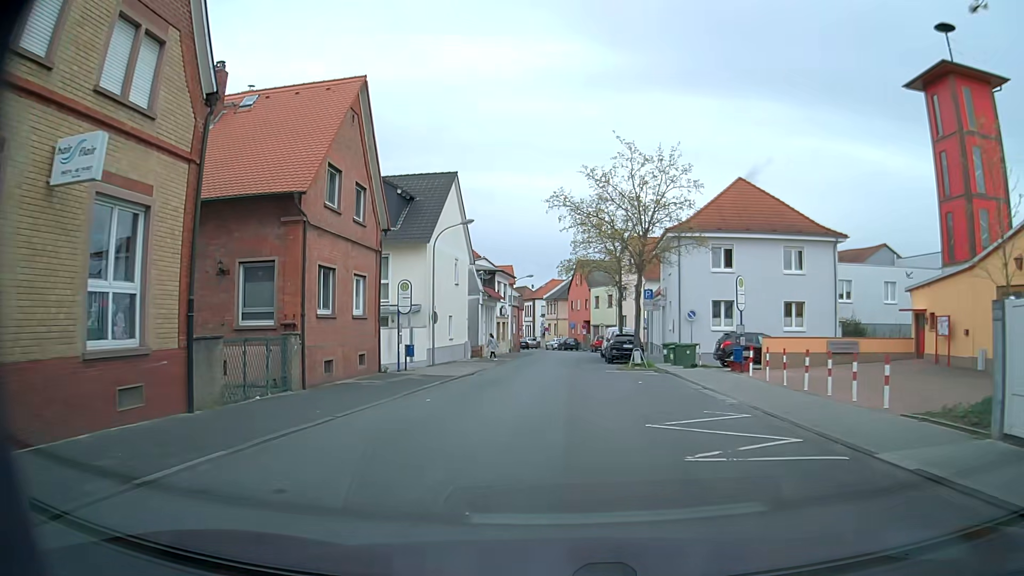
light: Day
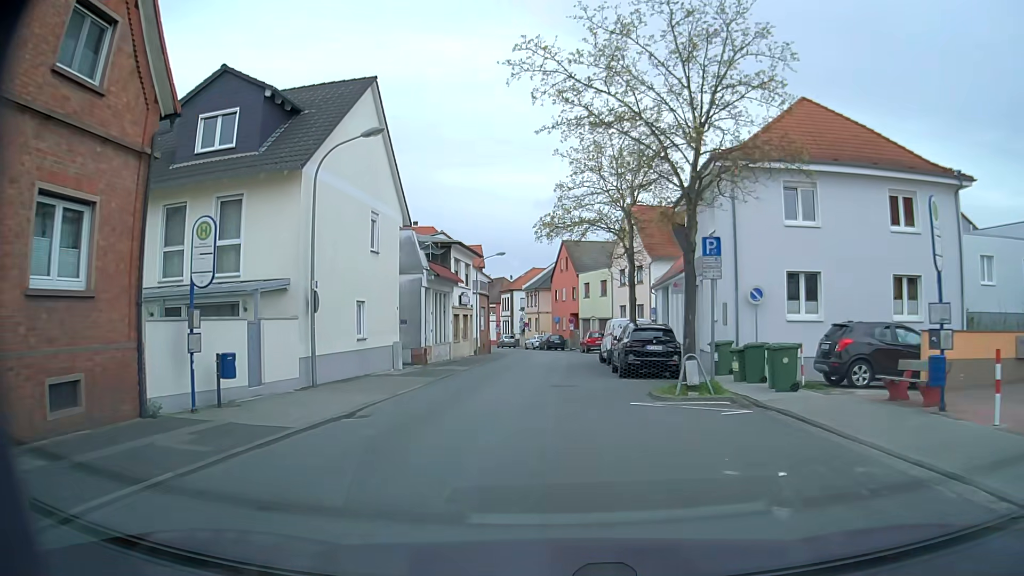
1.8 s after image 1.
(+0.2, +14.3) m; +1°
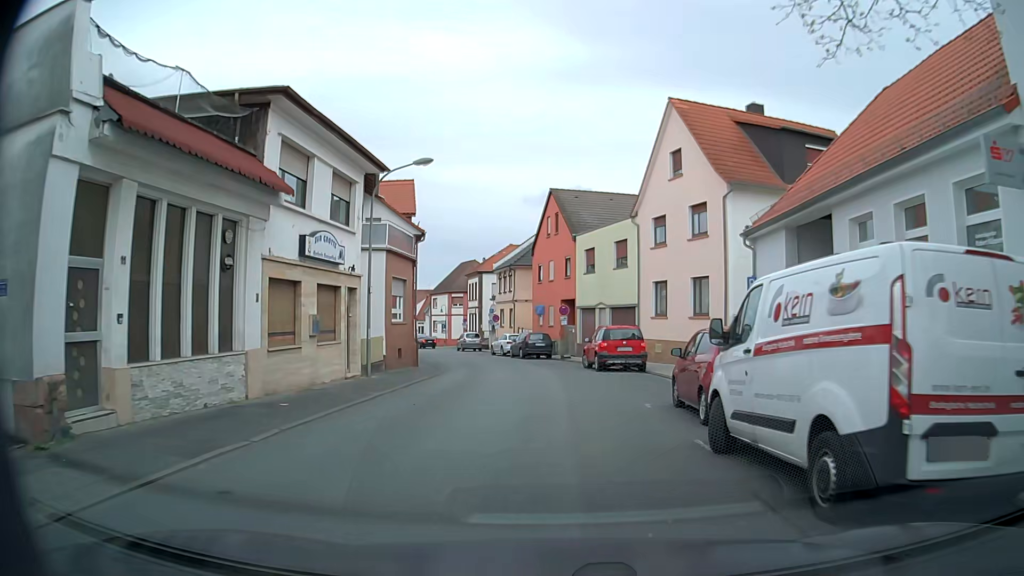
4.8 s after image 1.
(+0.1, +24.0) m; +1°
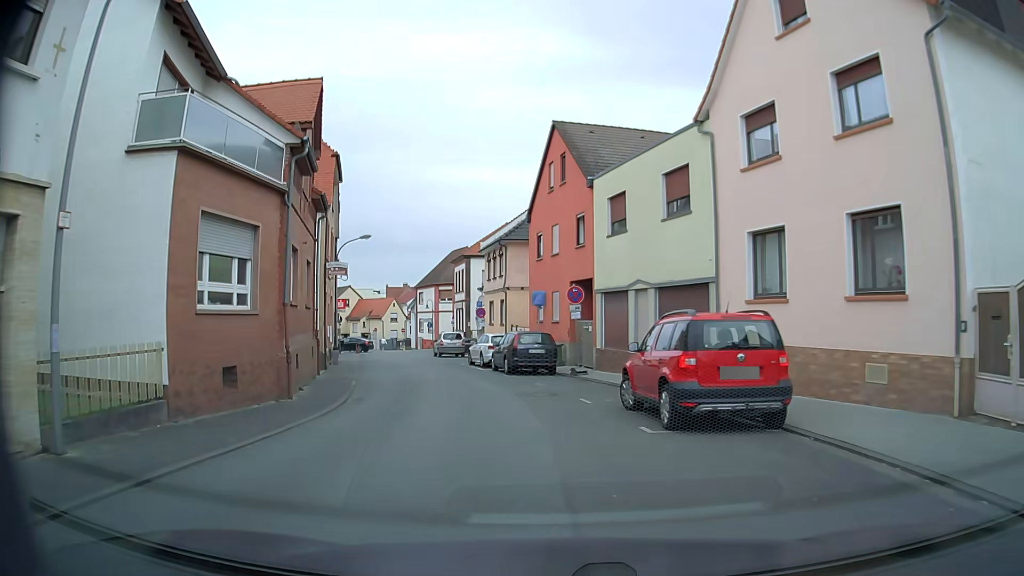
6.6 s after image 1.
(+0.3, +14.6) m; 0°
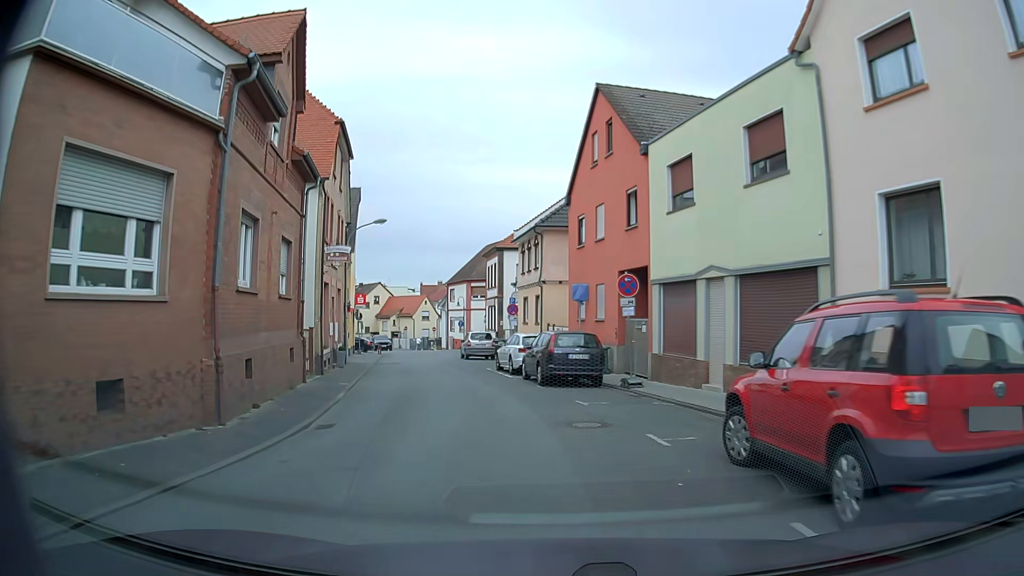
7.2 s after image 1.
(-0.1, +4.9) m; -4°
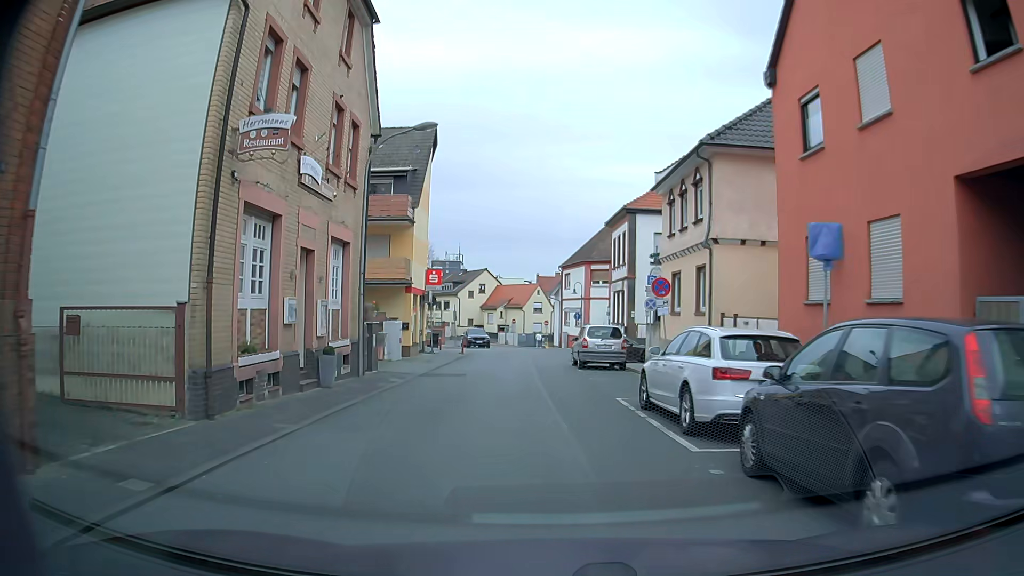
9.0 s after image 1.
(-1.2, +14.4) m; -10°
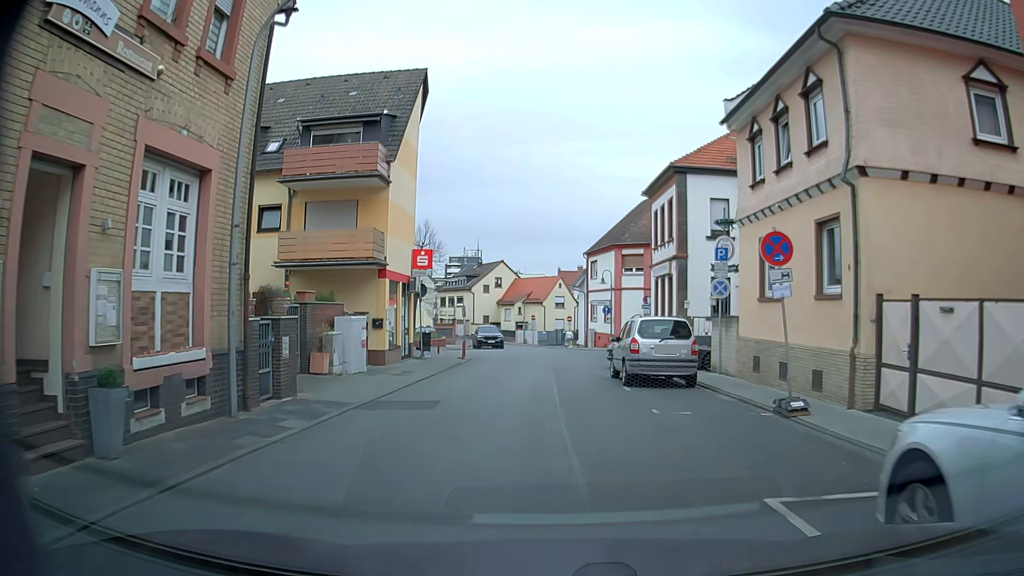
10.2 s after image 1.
(0.0, +8.5) m; 0°
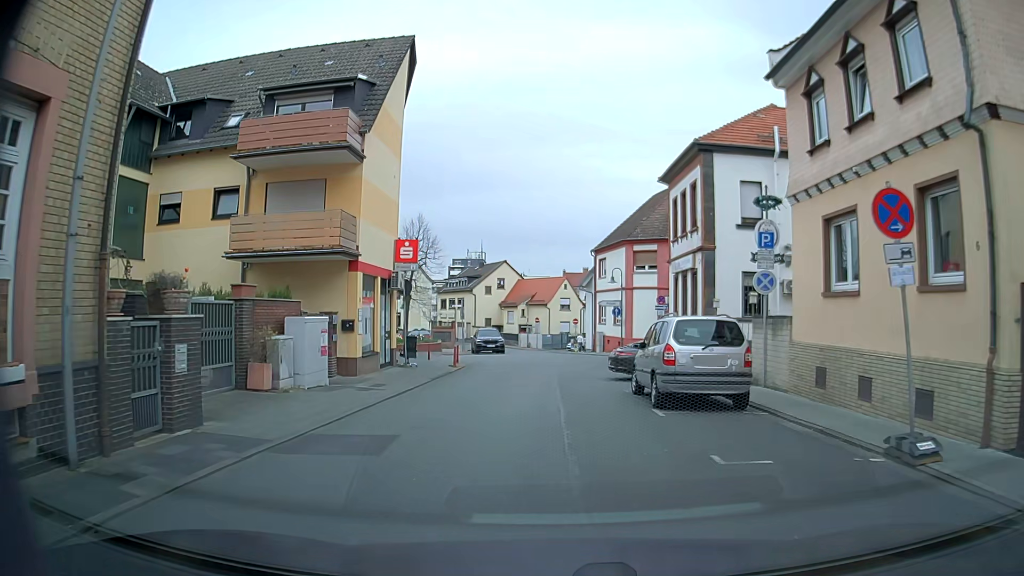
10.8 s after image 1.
(0.0, +3.9) m; 0°
